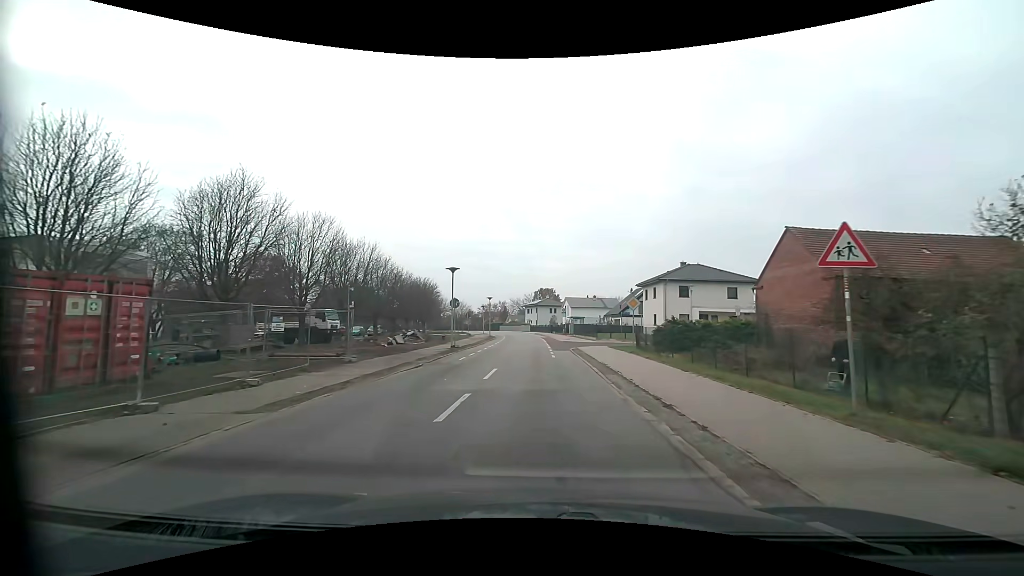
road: residential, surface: asphalt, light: Day
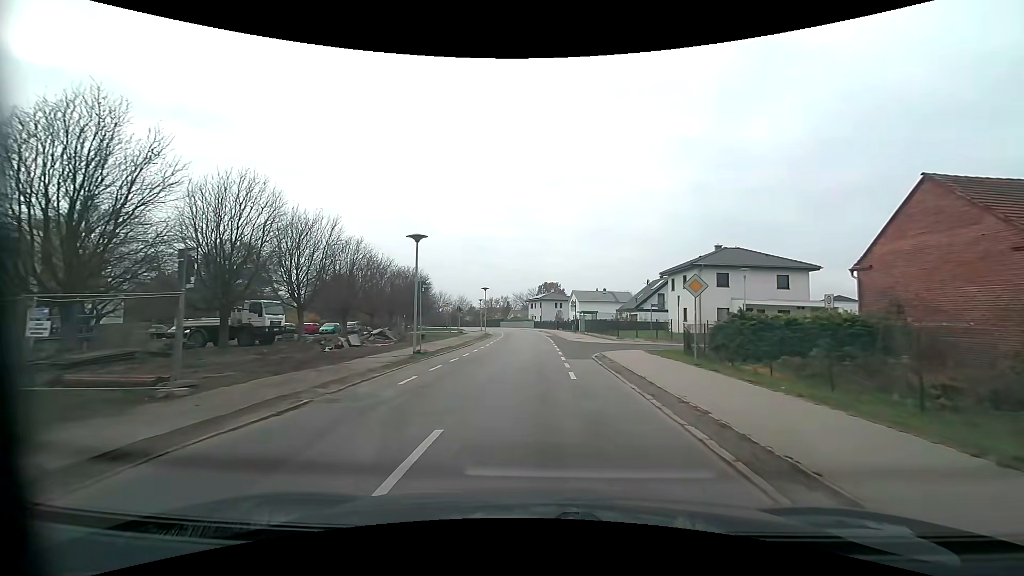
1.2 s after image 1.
(-0.1, +10.0) m; -1°
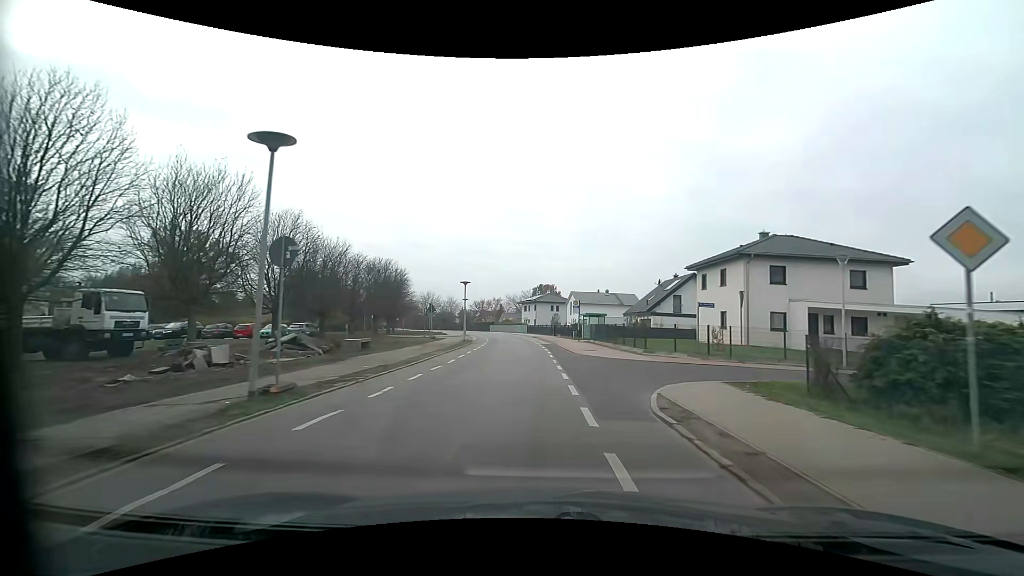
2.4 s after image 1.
(+0.1, +11.0) m; +1°
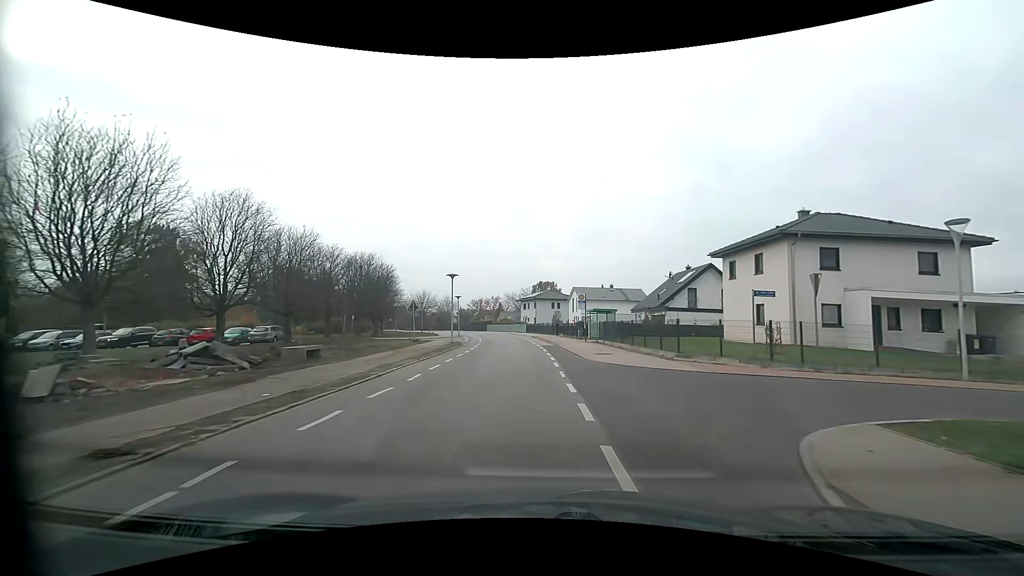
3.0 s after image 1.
(0.0, +5.9) m; 0°
(0, +10) (0, +20) (-1, +30) (-1, +40) (-2, +50) (-4, +60) (-6, +70) (-9, +79) (-13, +88) (-17, +97) m
